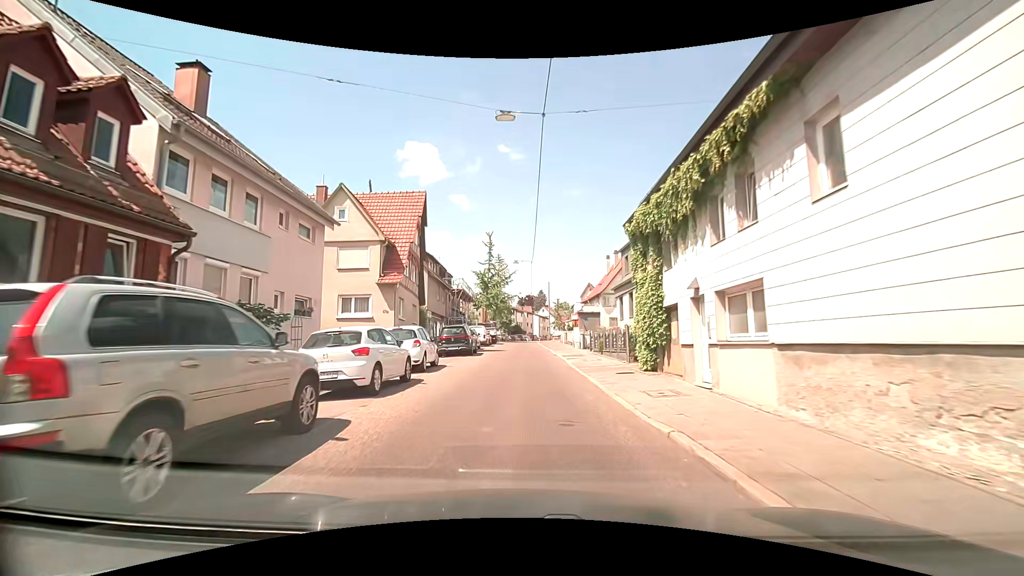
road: tertiary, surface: asphalt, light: Day
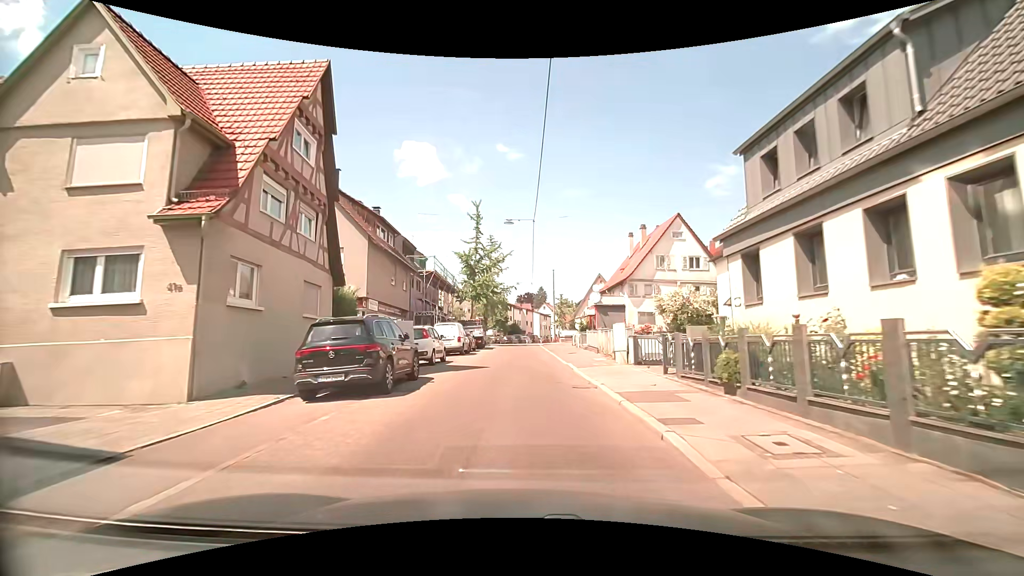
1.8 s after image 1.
(0.0, +15.9) m; 0°
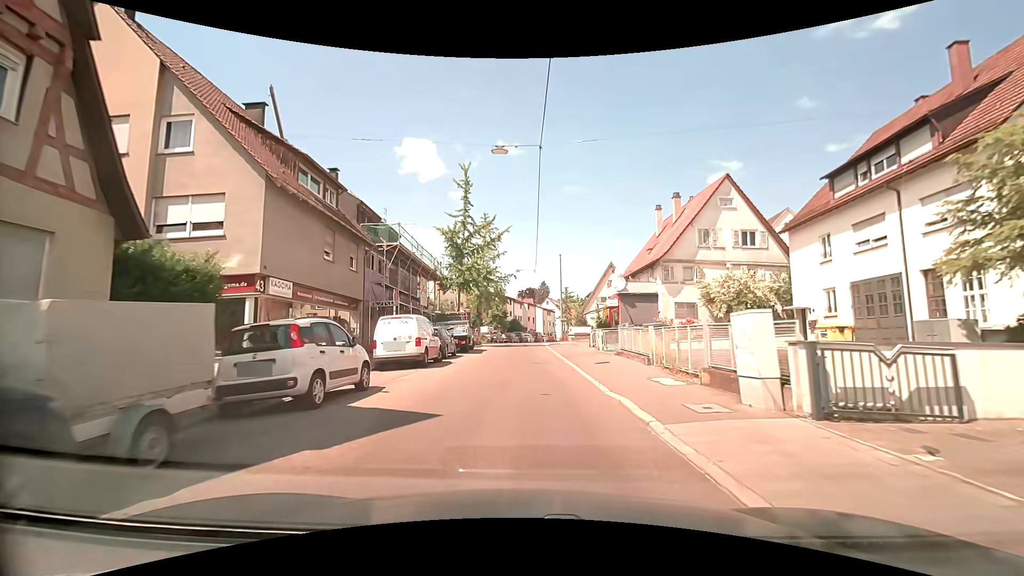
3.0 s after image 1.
(-0.1, +10.6) m; -1°
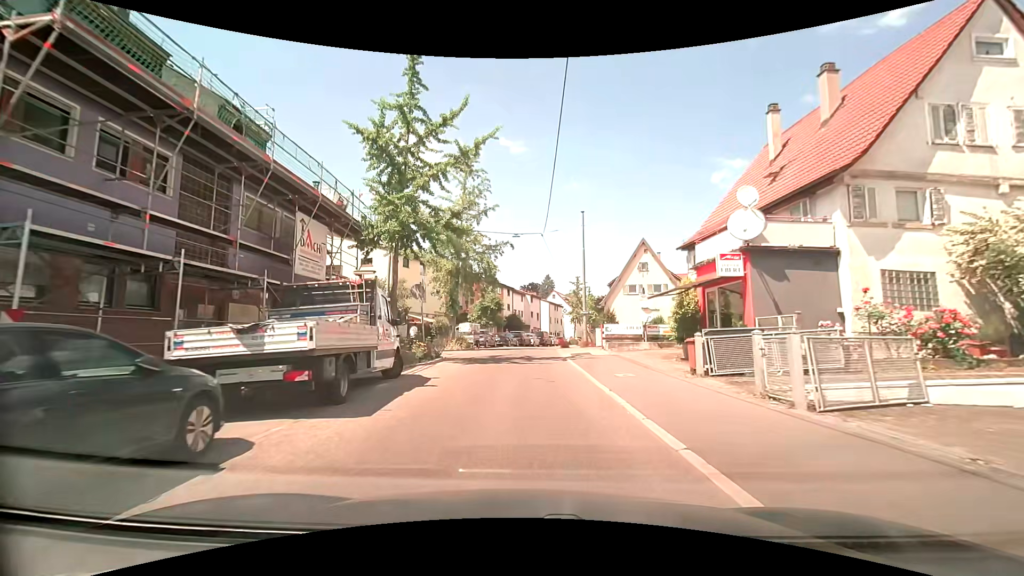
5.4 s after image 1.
(+0.1, +19.5) m; 0°
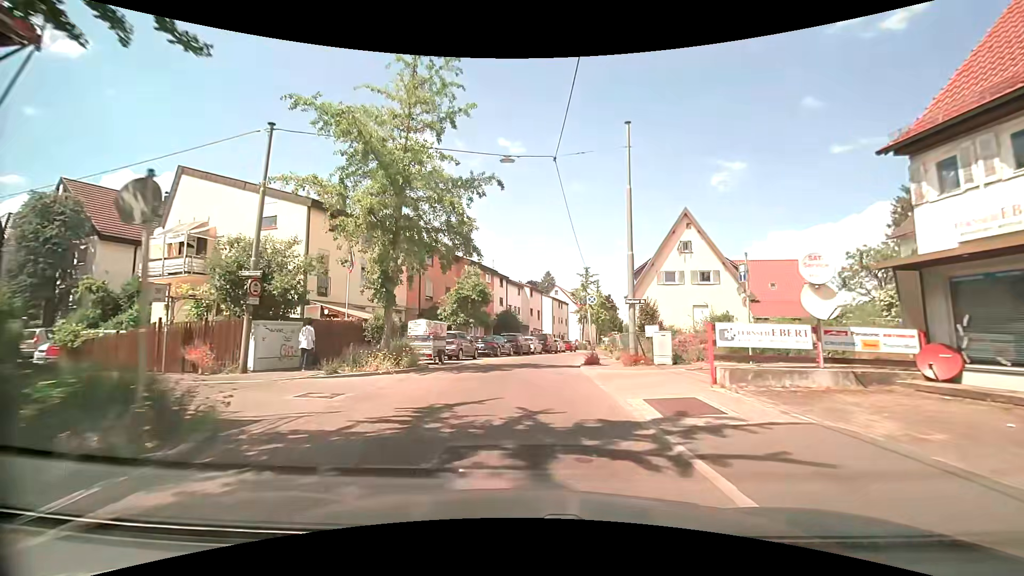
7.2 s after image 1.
(+0.1, +15.6) m; +1°
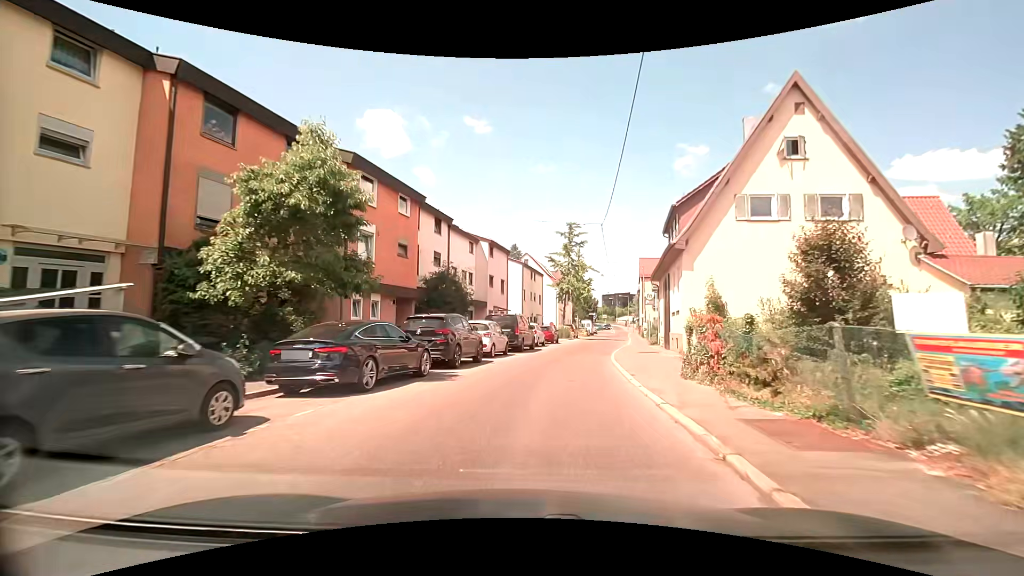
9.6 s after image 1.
(+0.4, +21.3) m; +4°
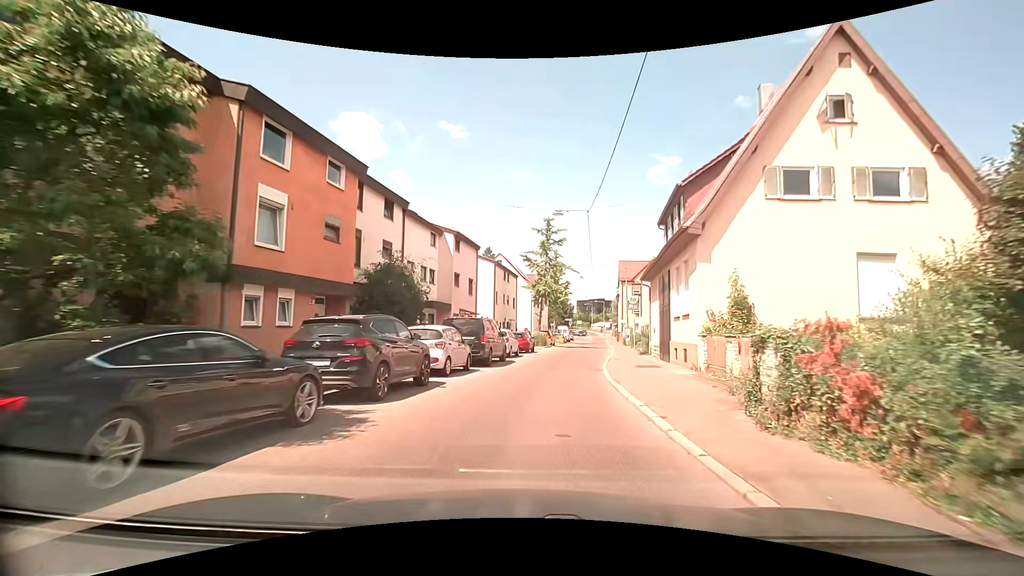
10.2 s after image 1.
(+0.1, +5.2) m; +3°
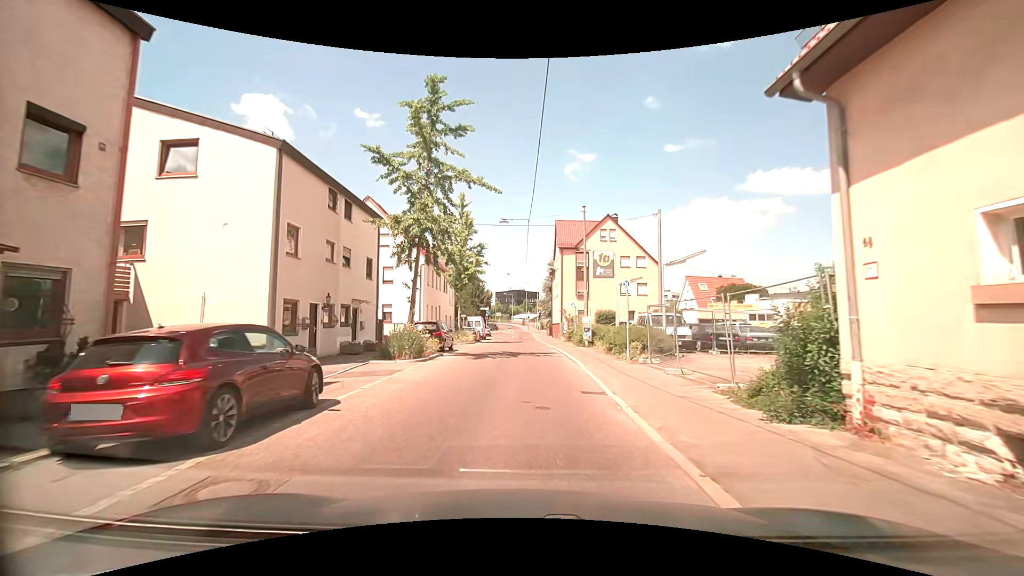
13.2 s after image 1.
(+2.3, +25.8) m; +8°
